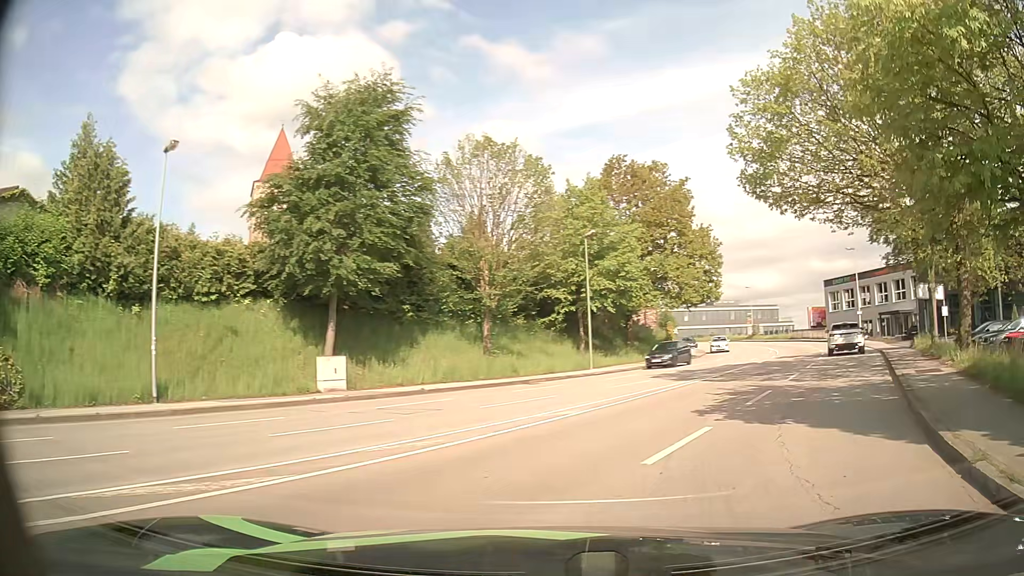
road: tertiary_link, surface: asphalt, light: Day
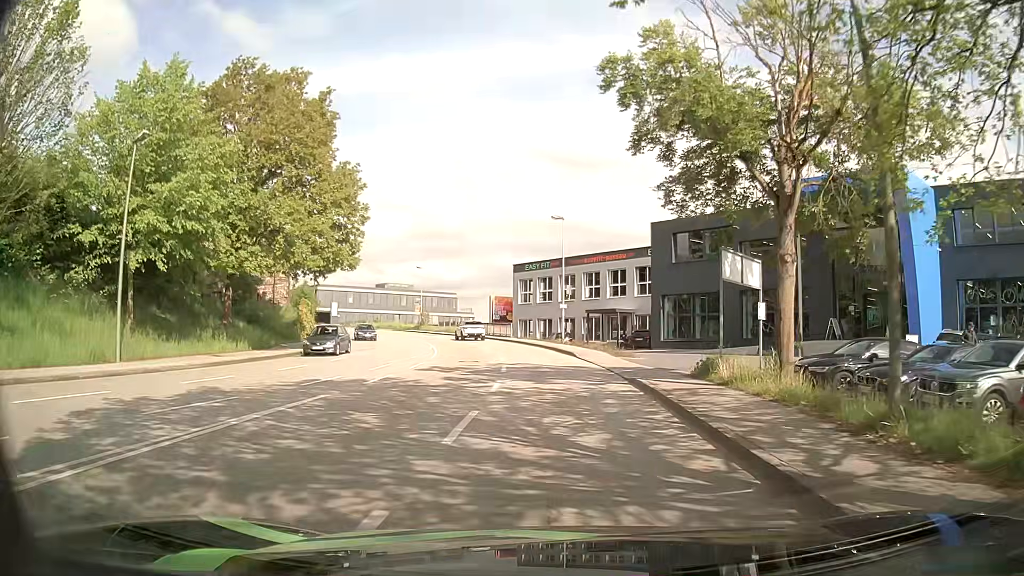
(+6.5, +16.0) m; +27°
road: tertiary
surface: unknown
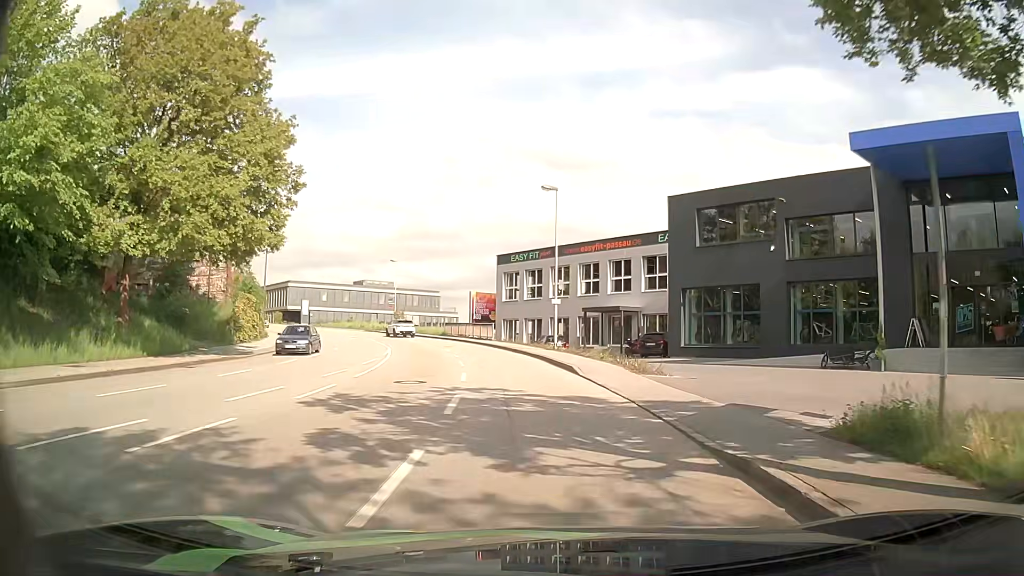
(+0.2, +9.5) m; +2°
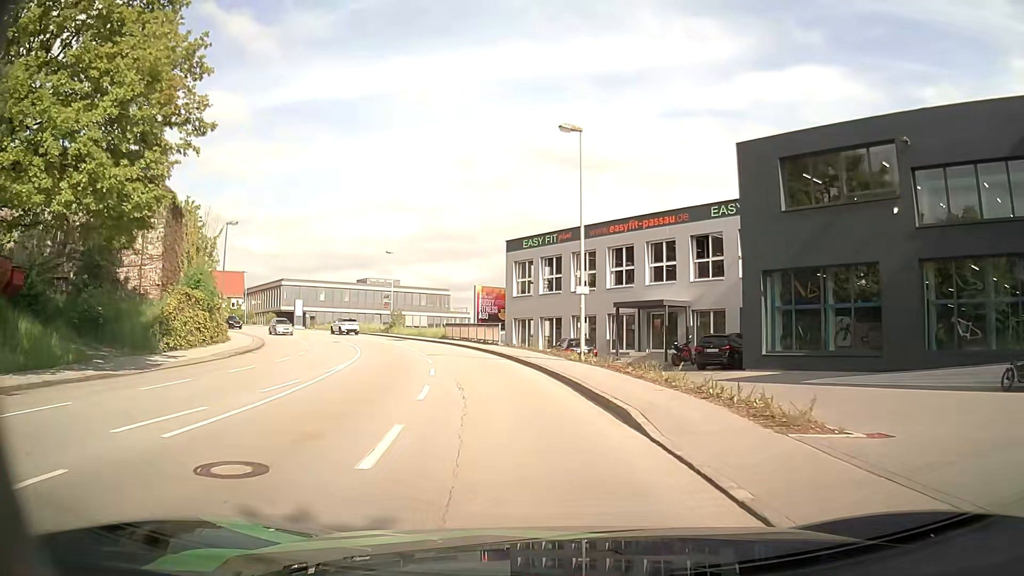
(0.0, +10.3) m; -1°
(0, +10) (-2, +20) (-4, +30) (-6, +39) (-10, +49) (-14, +58) (-20, +66) (-26, +74) (-33, +81) (-41, +87) m
